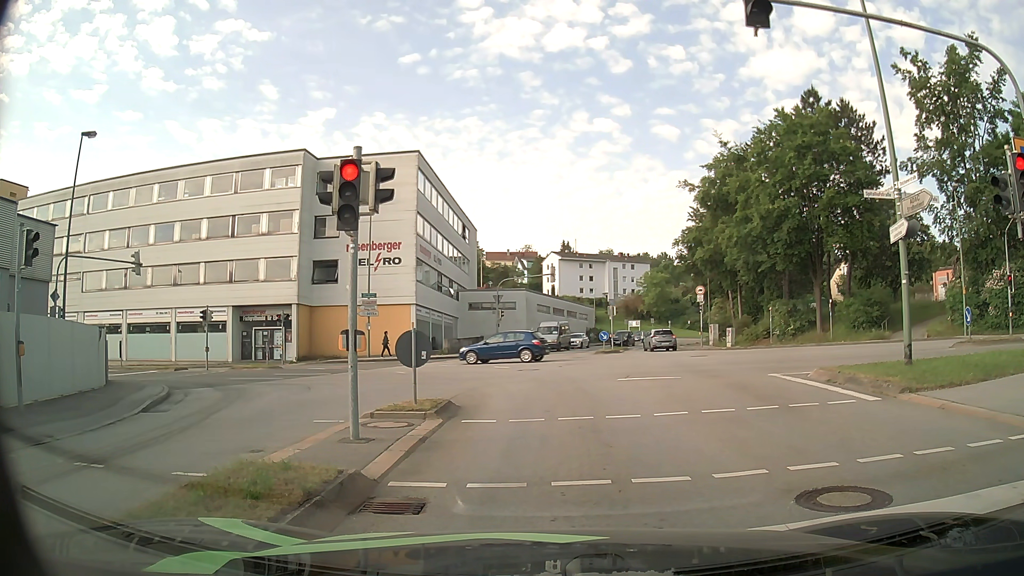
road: tertiary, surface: asphalt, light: Day
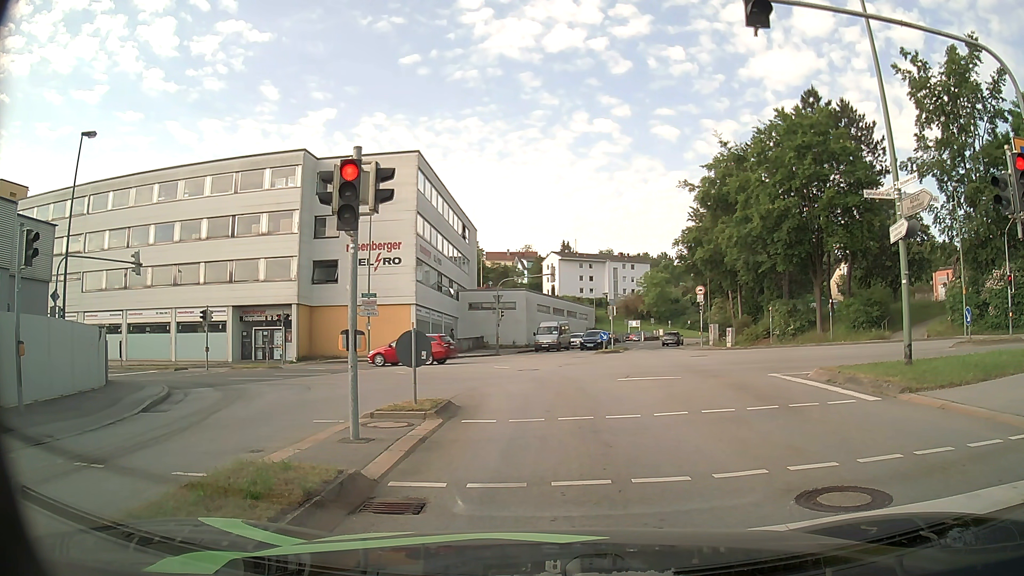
(0.0, 0.0) m; 0°
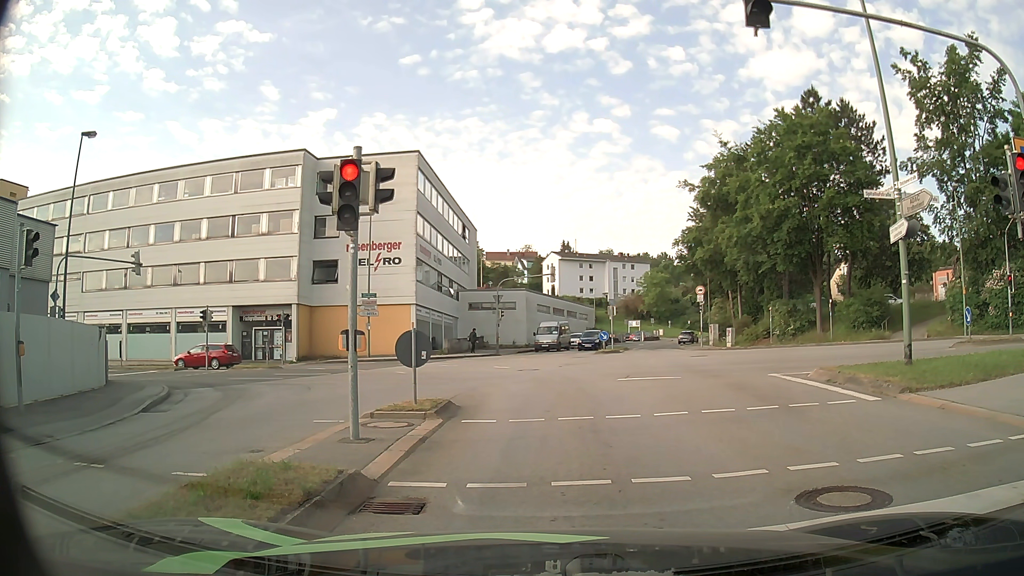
(0.0, 0.0) m; 0°
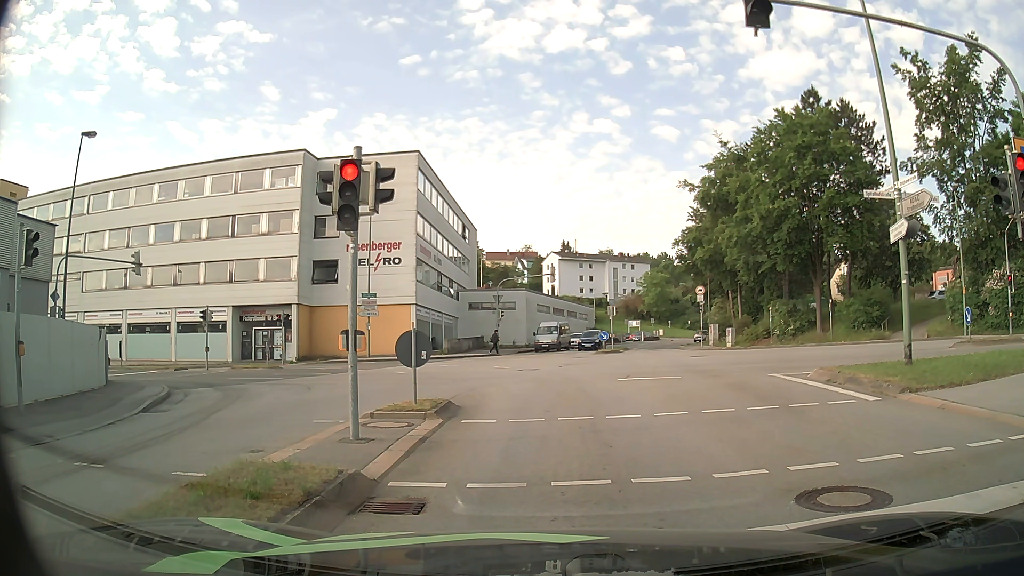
(0.0, 0.0) m; 0°
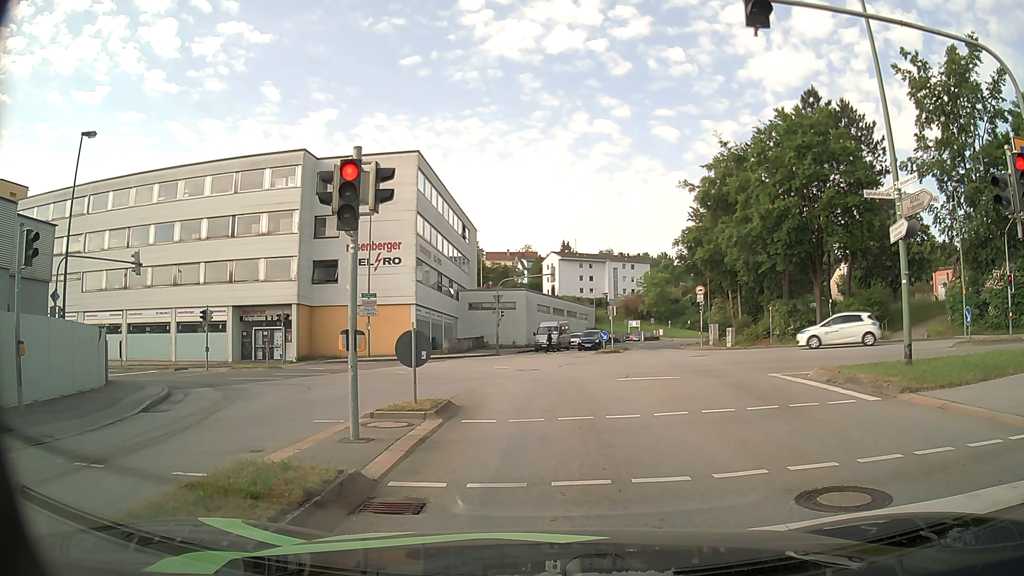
(0.0, 0.0) m; 0°
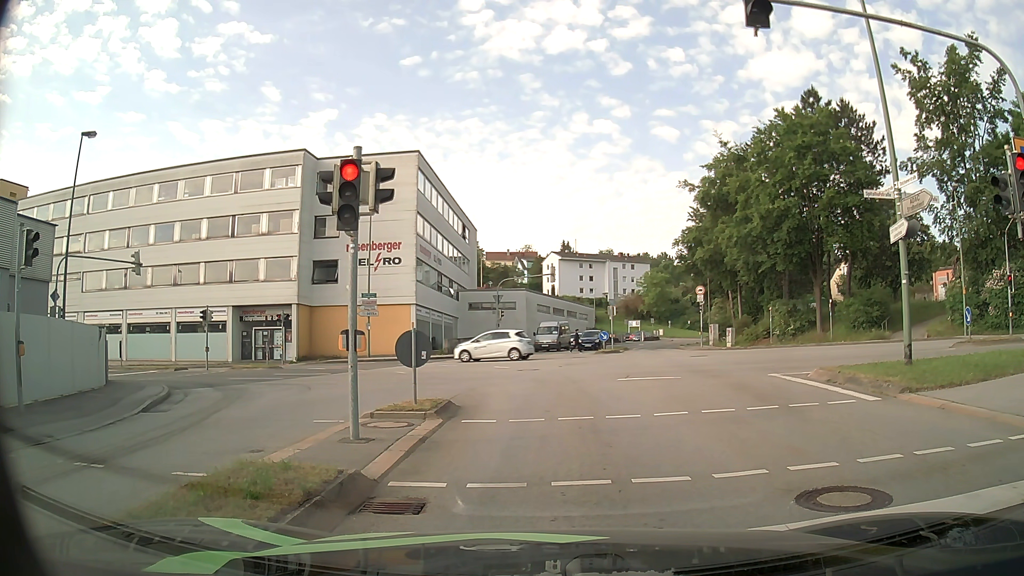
(0.0, 0.0) m; 0°
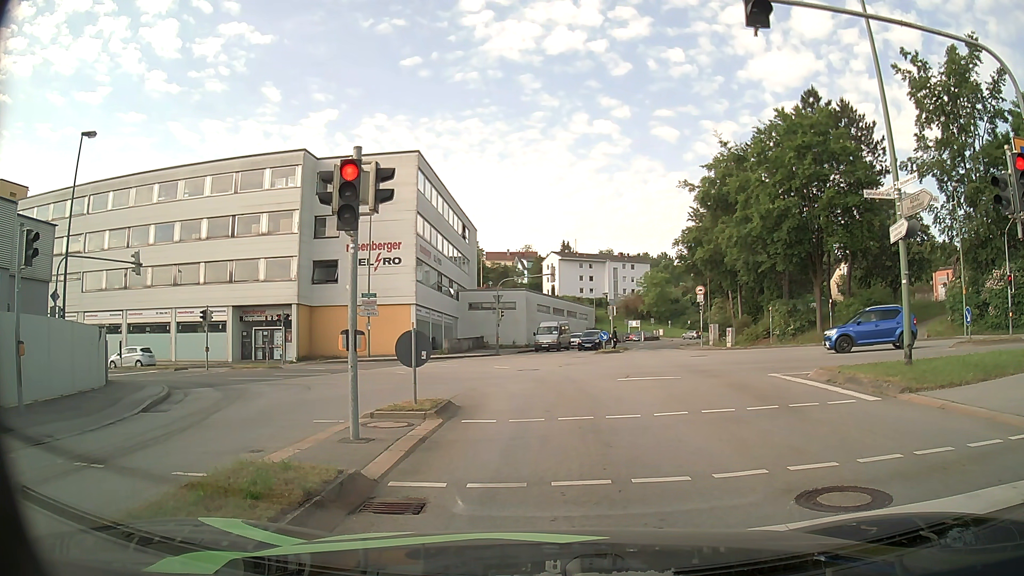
(0.0, 0.0) m; 0°
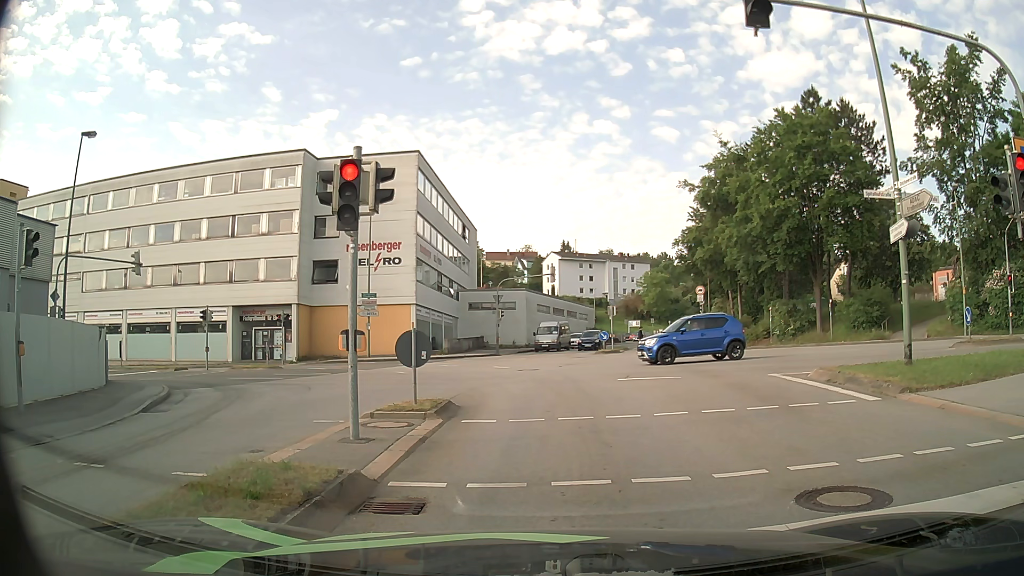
(0.0, 0.0) m; 0°
